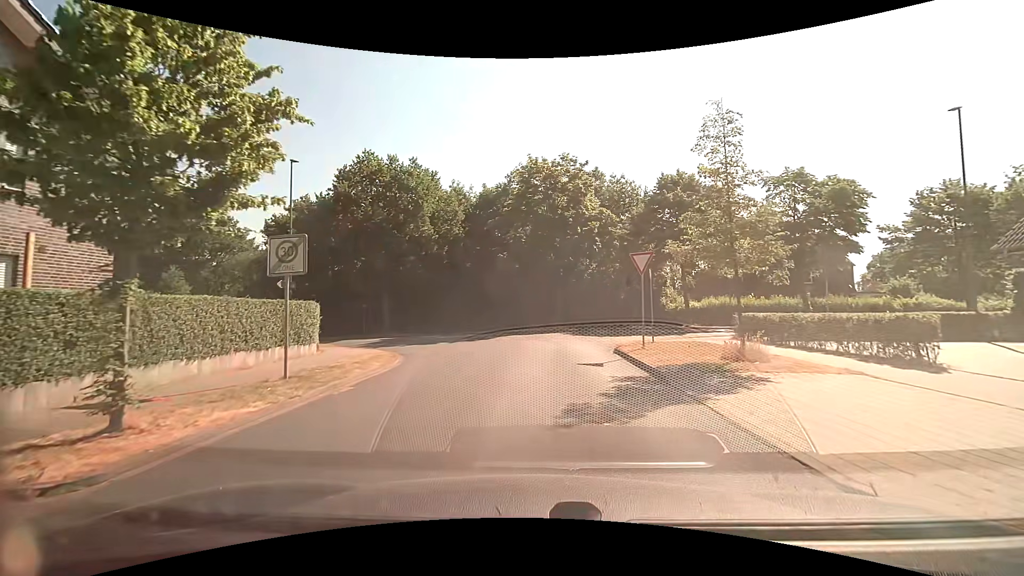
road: residential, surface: paved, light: Day
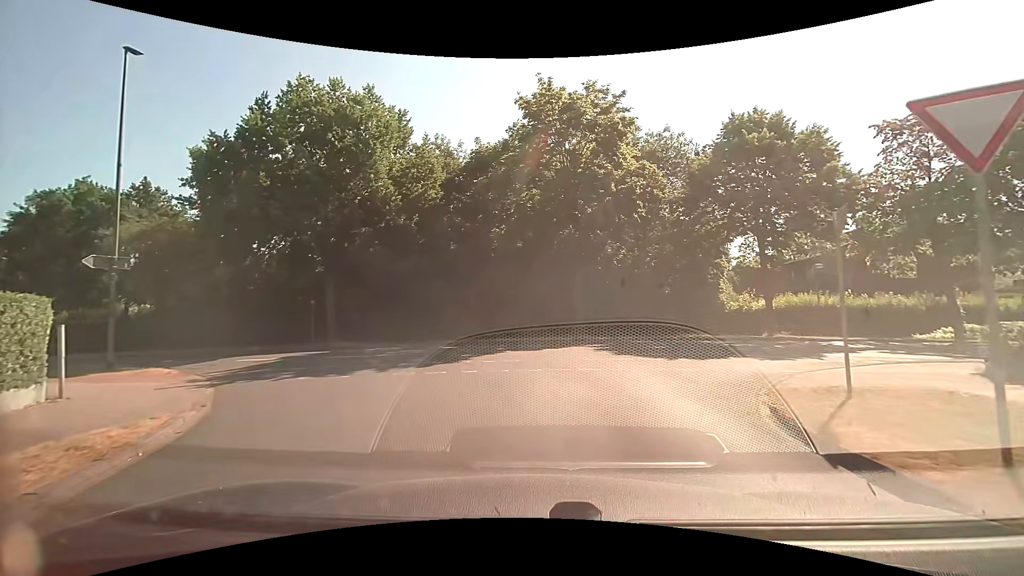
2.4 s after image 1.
(0.0, +11.7) m; -2°
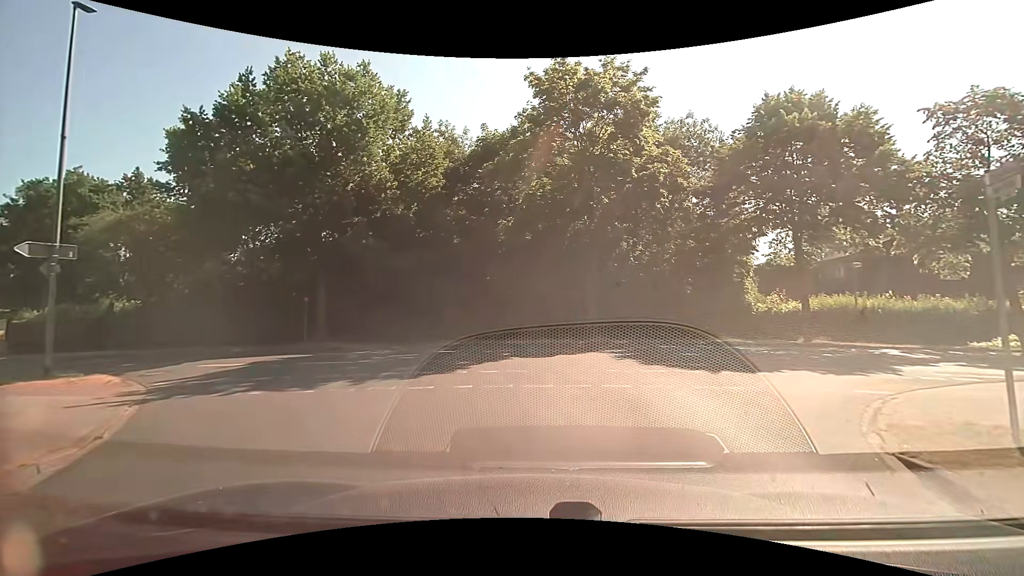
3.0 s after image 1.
(0.0, +2.3) m; -1°
(0, +10) (-4, +19) (-13, +22) (-23, +23) (-33, +24) (-43, +25) (-53, +25) (-63, +26) (-73, +27) (-83, +28) m
